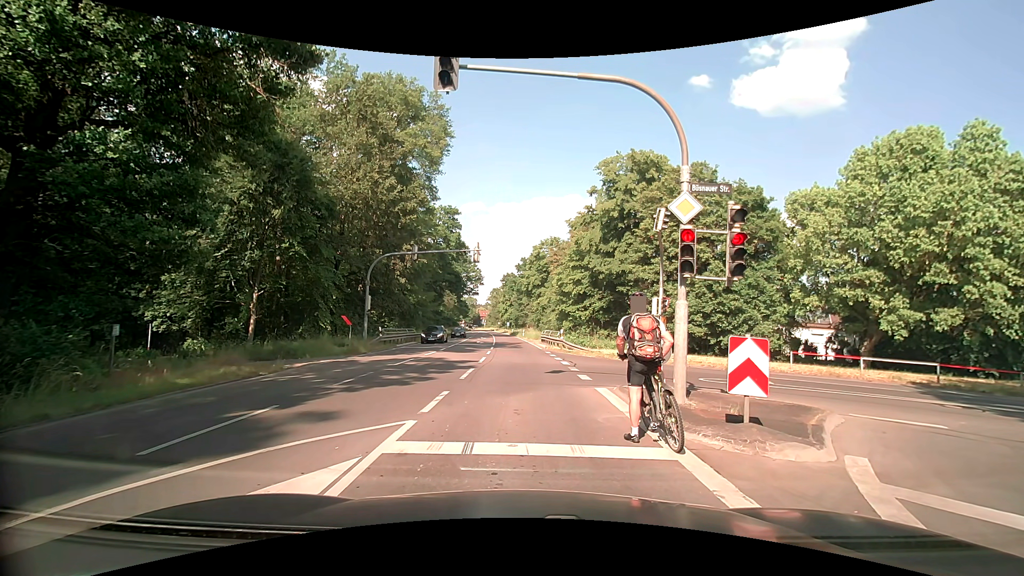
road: secondary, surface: asphalt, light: Day
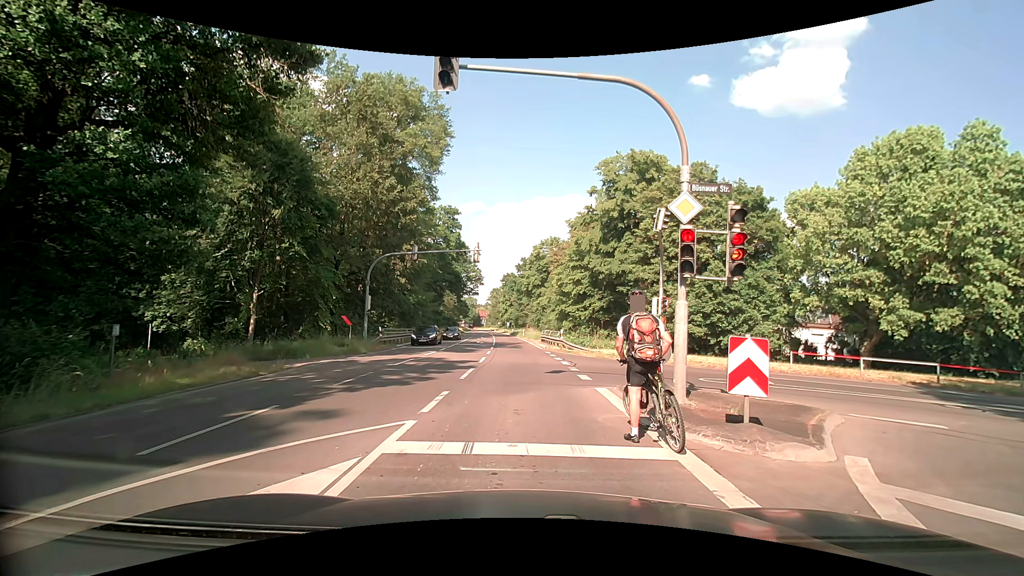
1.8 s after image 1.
(0.0, 0.0) m; 0°
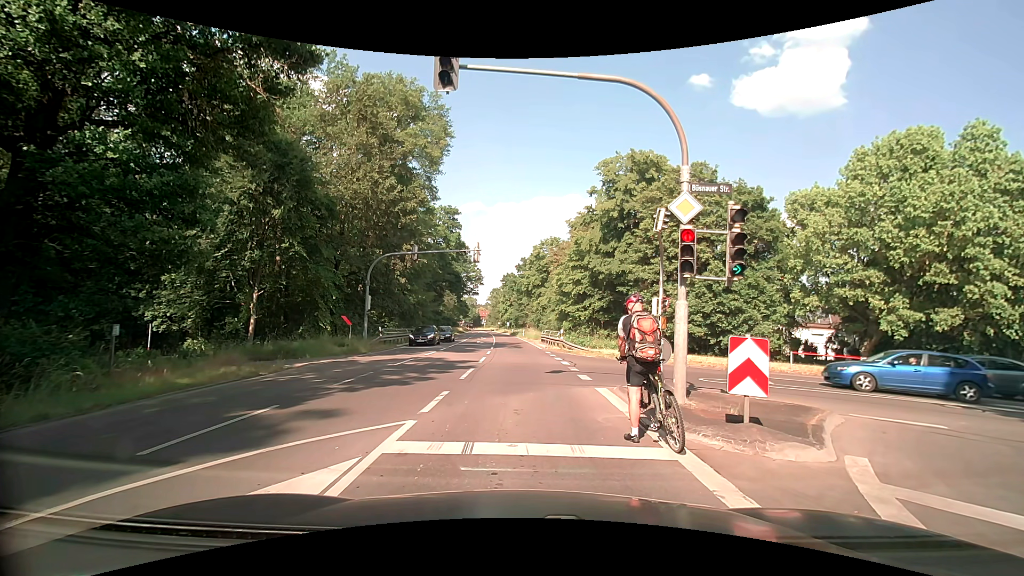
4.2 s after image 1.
(0.0, 0.0) m; 0°
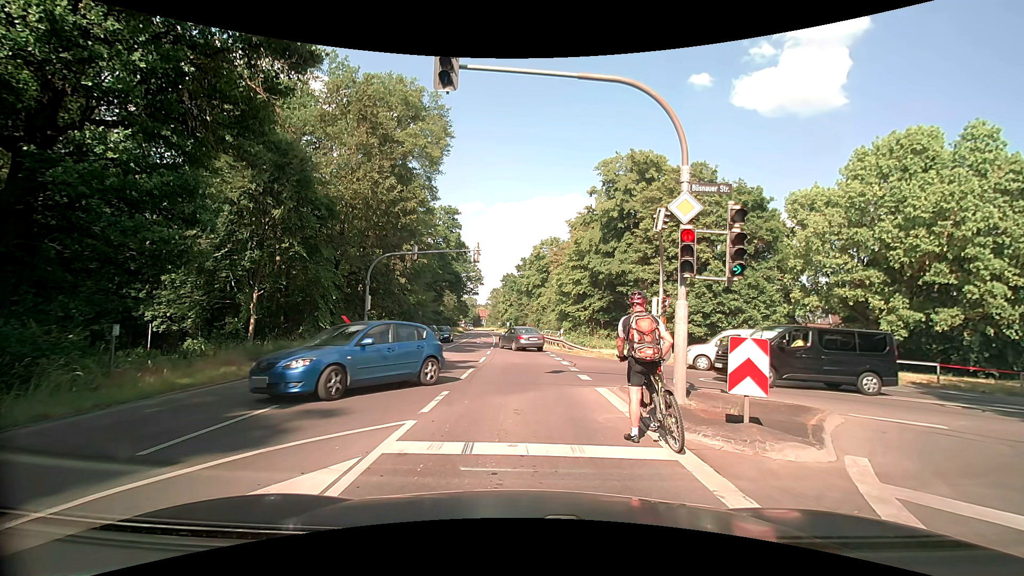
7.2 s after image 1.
(0.0, 0.0) m; 0°
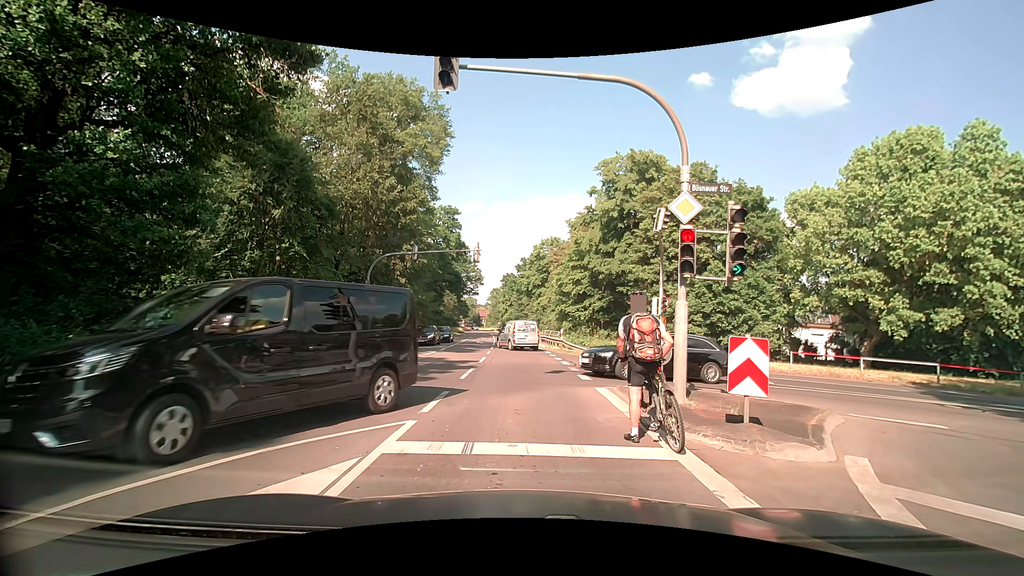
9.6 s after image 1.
(0.0, 0.0) m; 0°
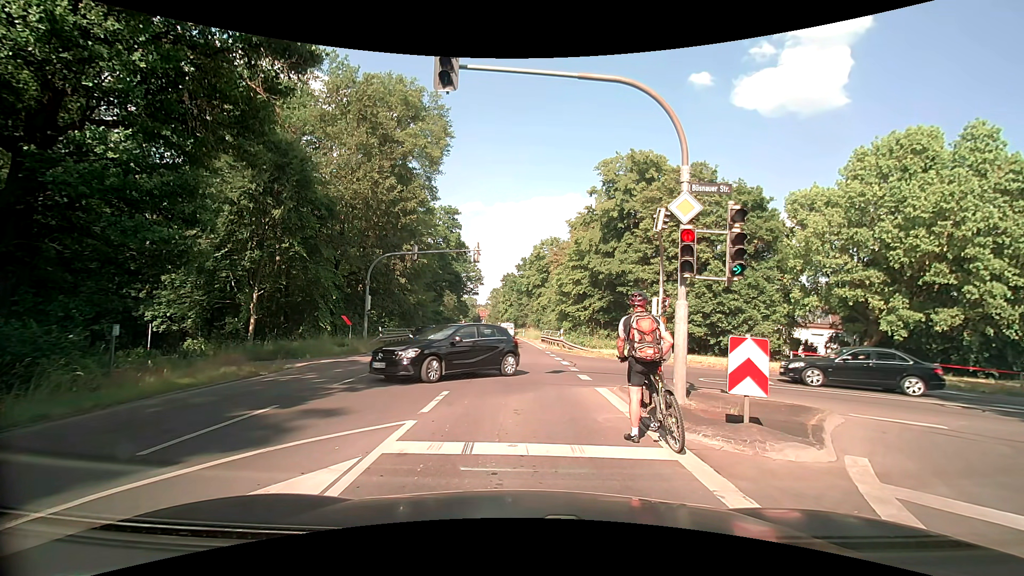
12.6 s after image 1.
(0.0, 0.0) m; 0°
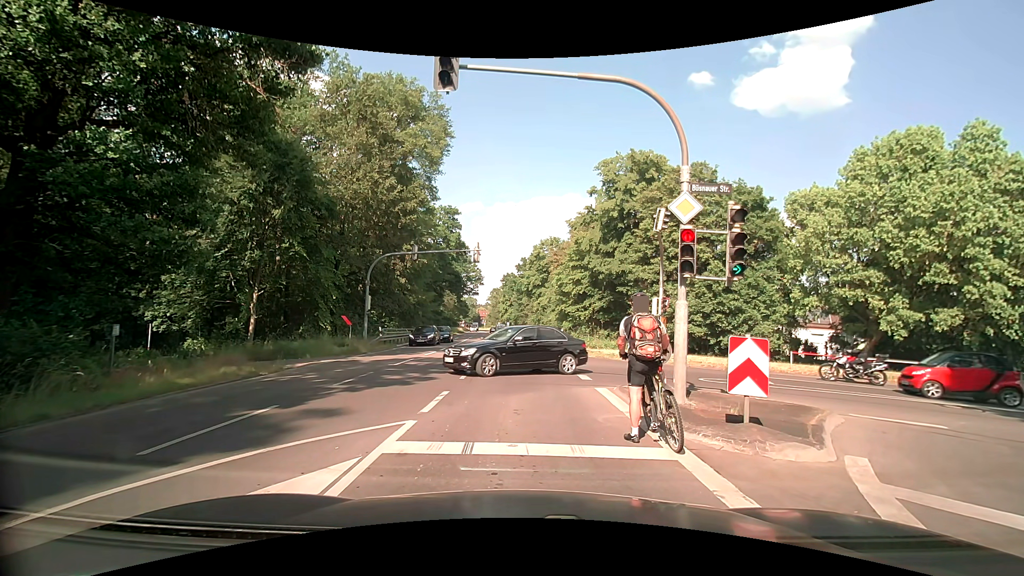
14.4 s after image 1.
(0.0, 0.0) m; 0°
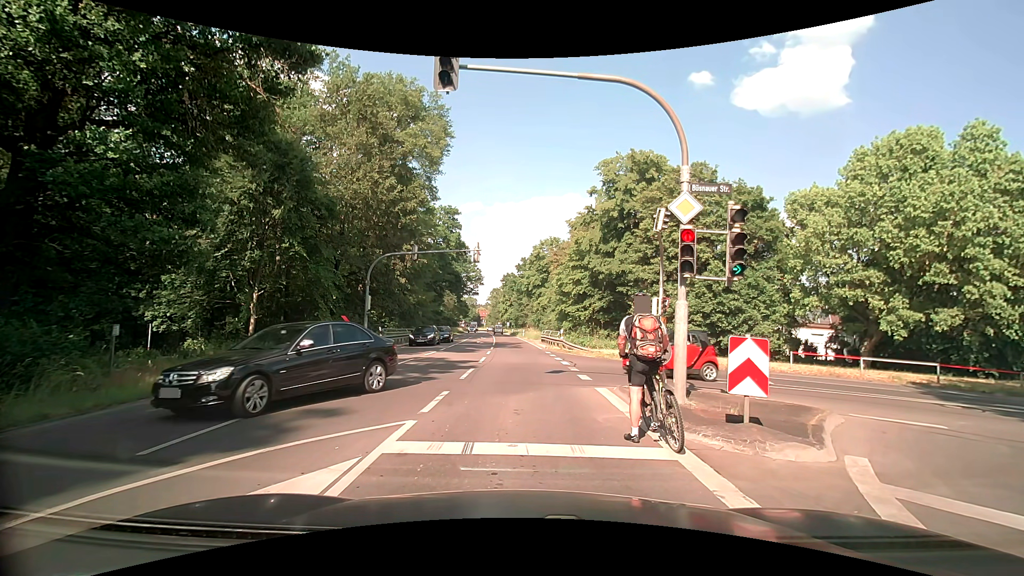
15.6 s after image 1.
(0.0, 0.0) m; 0°
